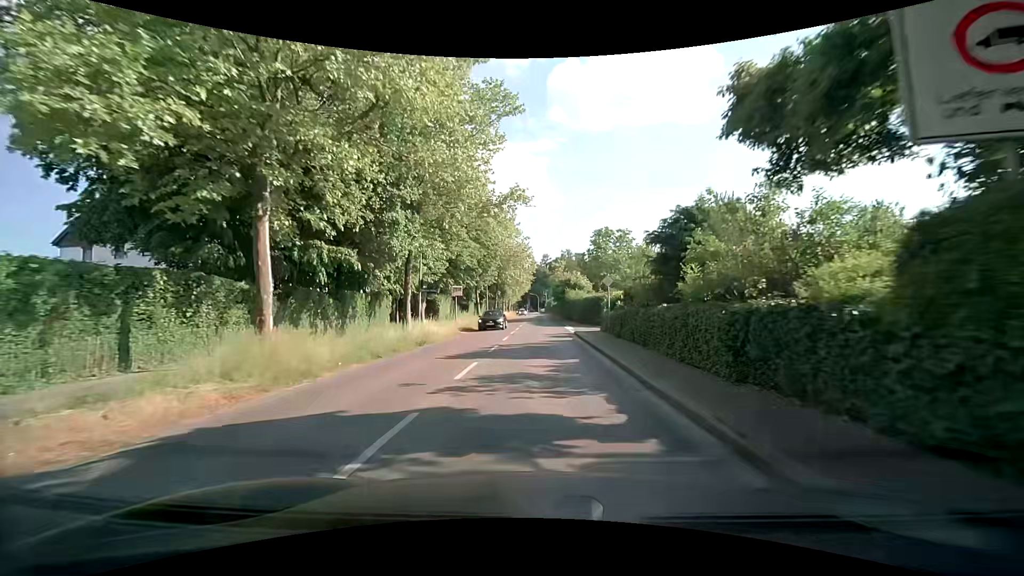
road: secondary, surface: asphalt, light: Day
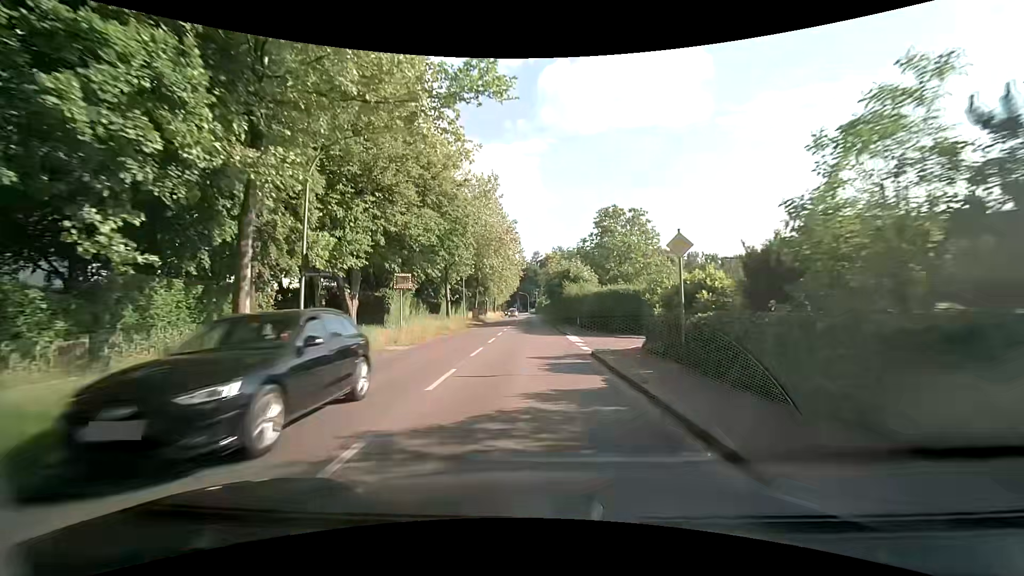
(+0.4, +13.8) m; +2°
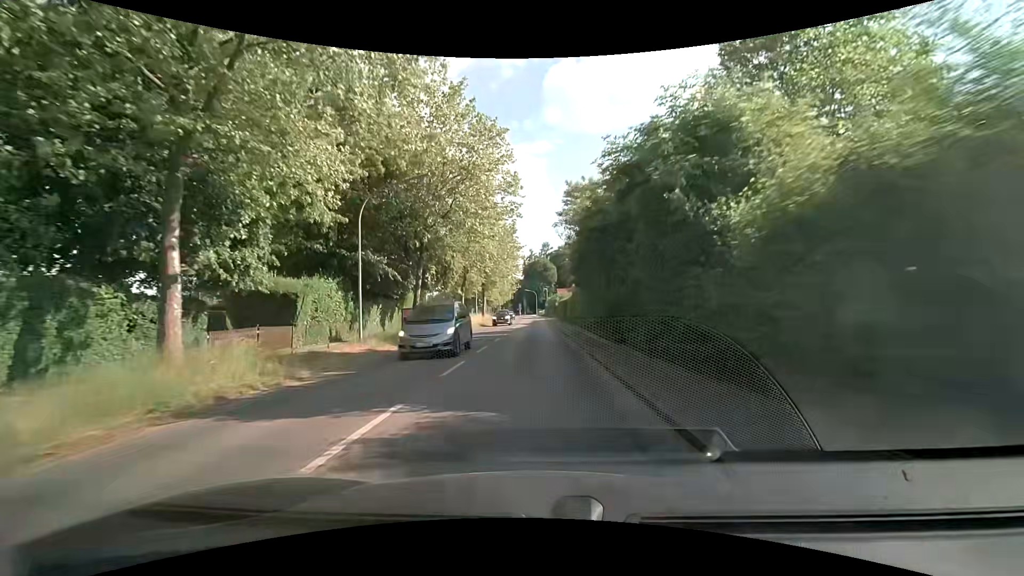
(-0.3, +34.7) m; -1°
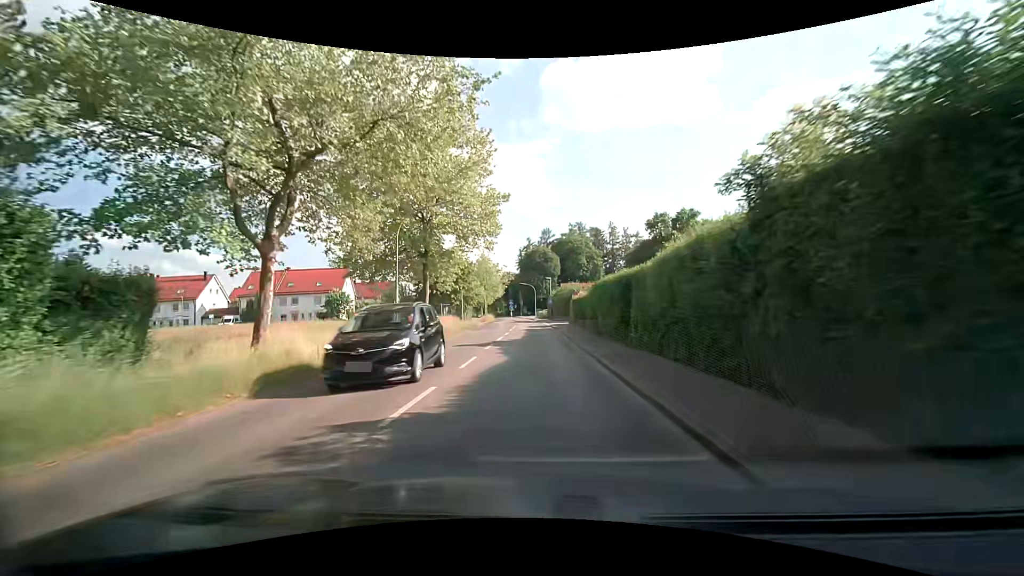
(-0.1, +34.7) m; 0°
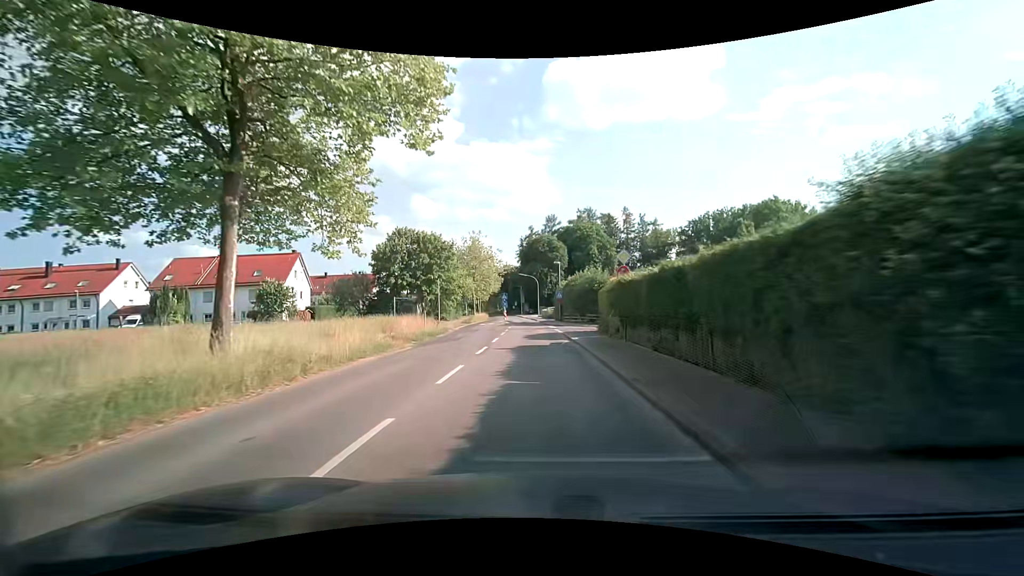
(0.0, +20.9) m; 0°
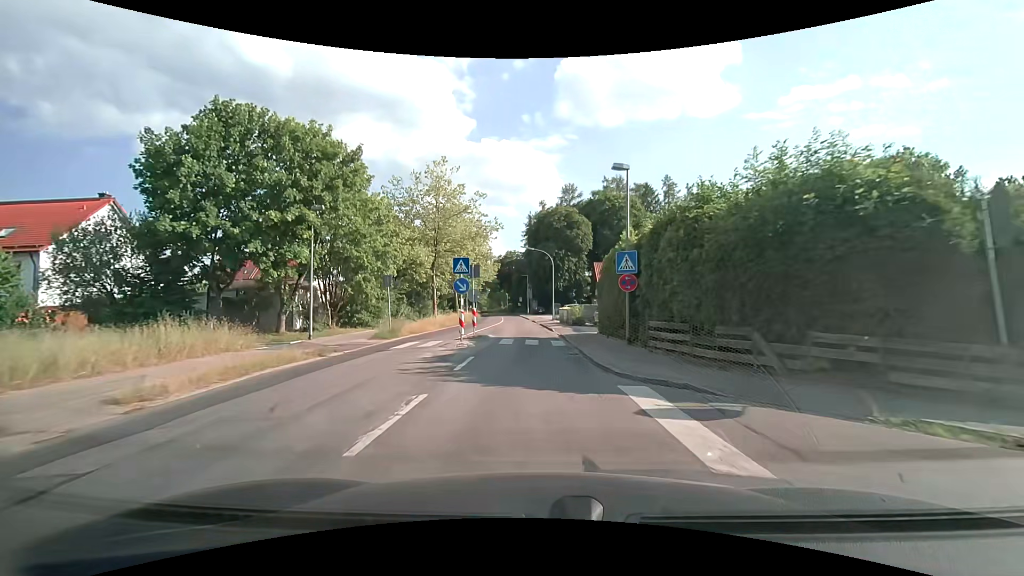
(-0.4, +34.7) m; -1°
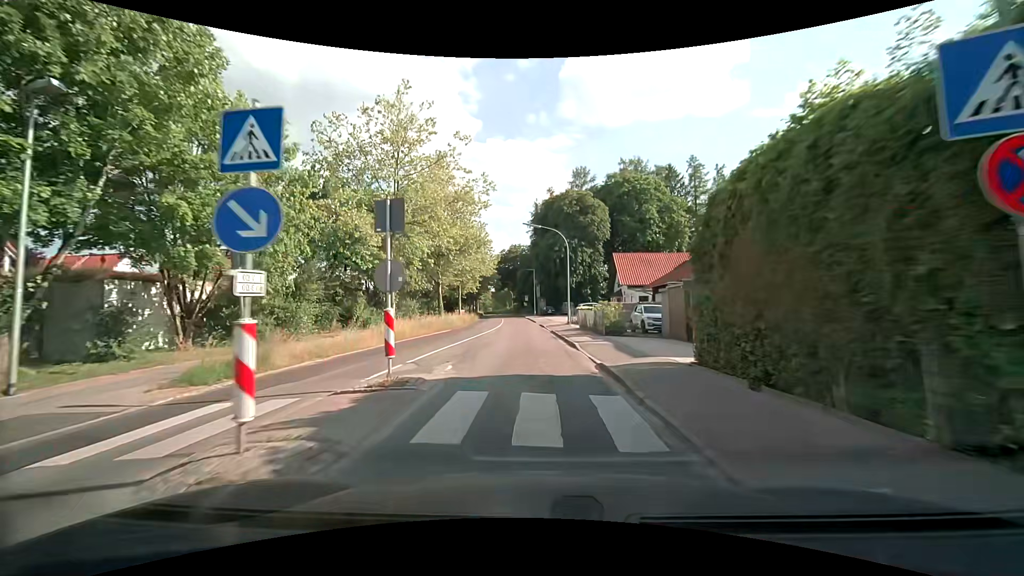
(-0.1, +13.6) m; -1°
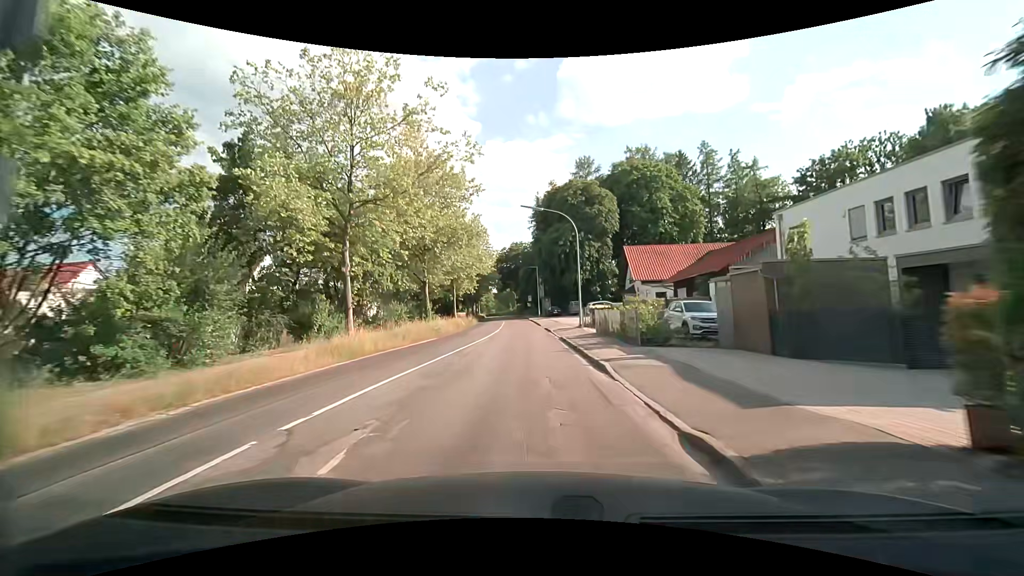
(0.0, +6.6) m; 0°
(0, +10) (-1, +20) (-1, +30) (-2, +40) (-2, +50) (-3, +60) (-4, +70) (-5, +80) (-6, +90) (-7, +100) m
